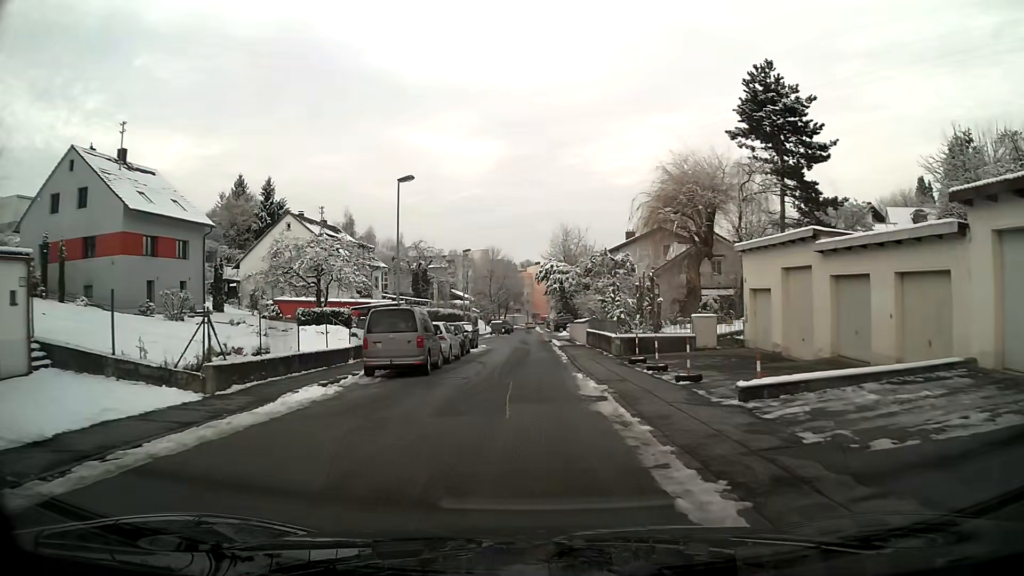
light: Day
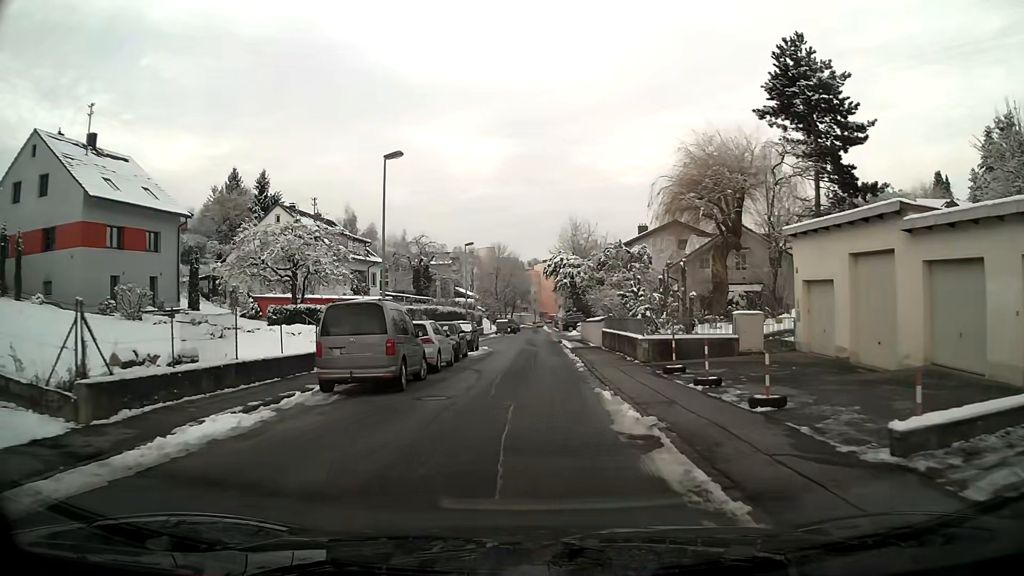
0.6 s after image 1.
(-0.1, +4.5) m; -1°
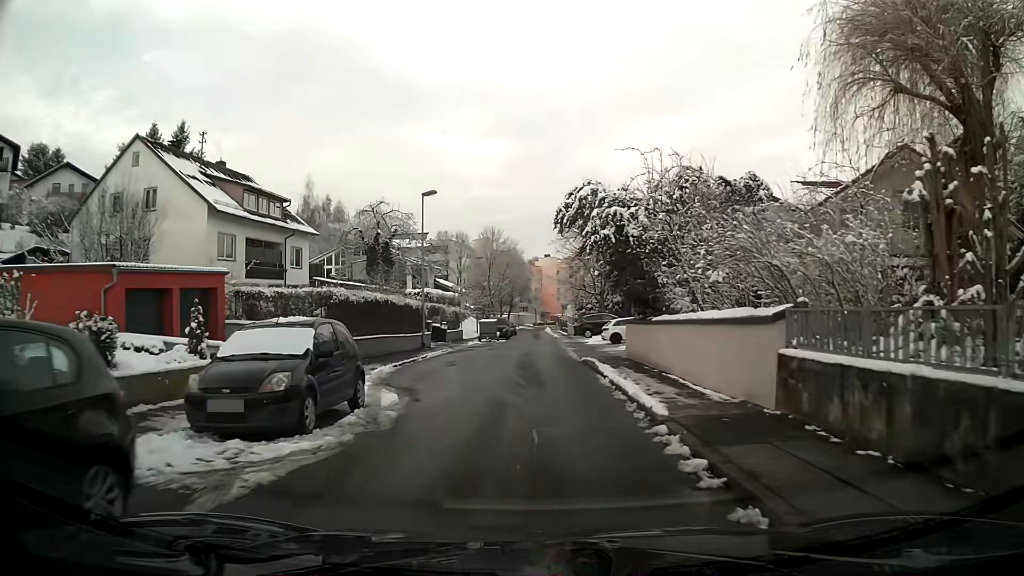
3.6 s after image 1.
(0.0, +23.0) m; 0°
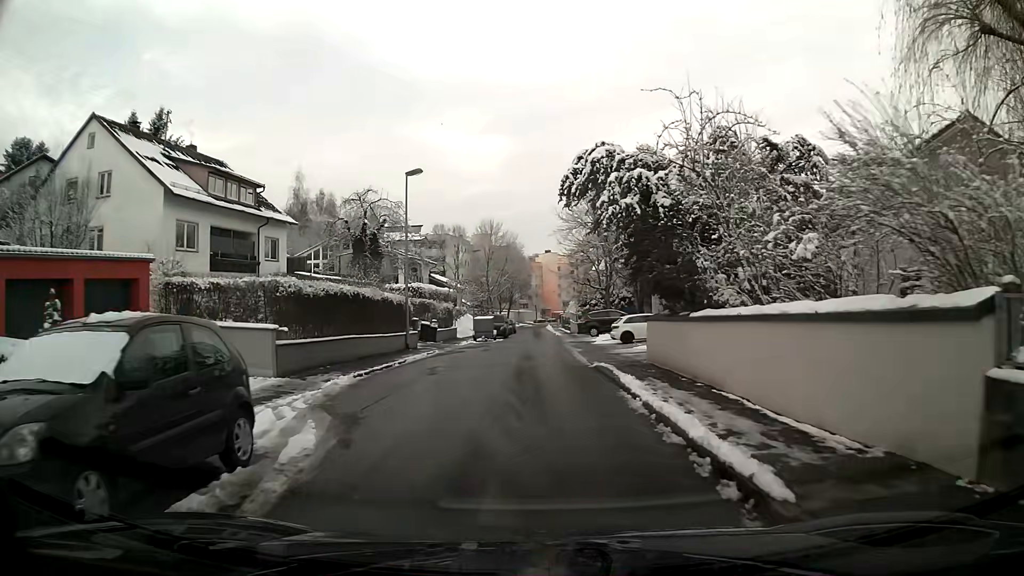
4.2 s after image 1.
(0.0, +4.6) m; 0°
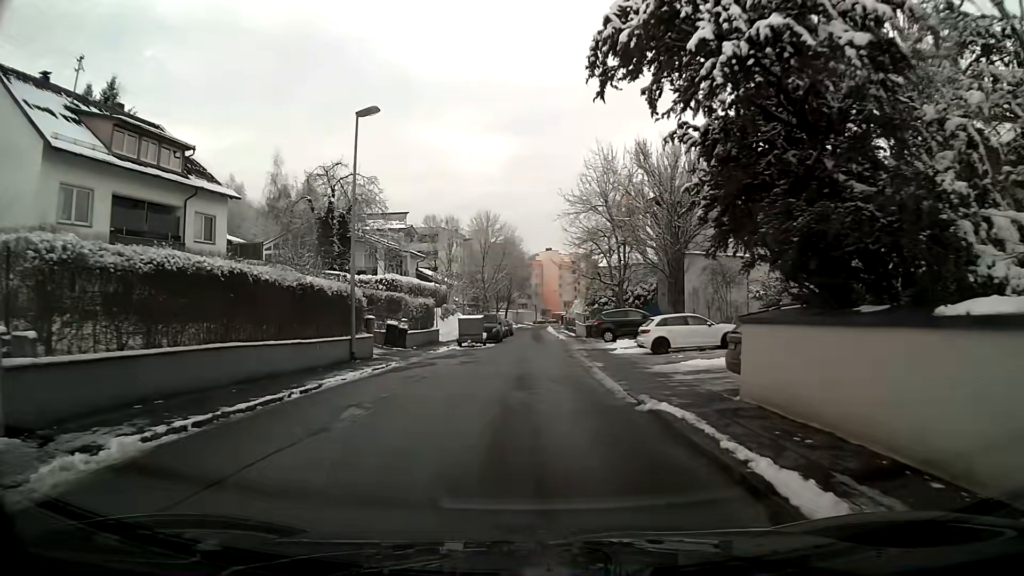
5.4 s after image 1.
(0.0, +9.3) m; 0°
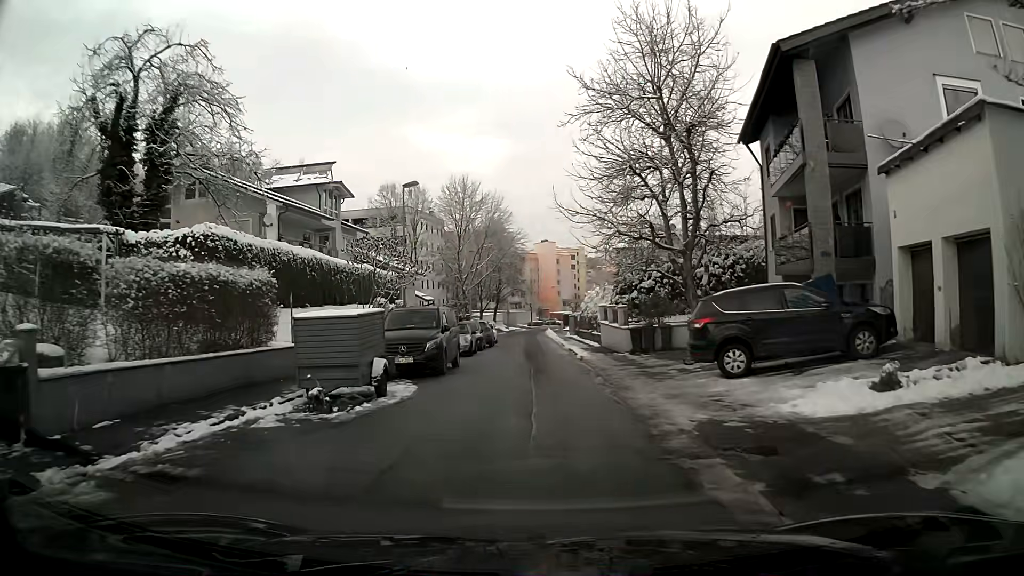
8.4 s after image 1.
(+0.1, +24.1) m; +1°
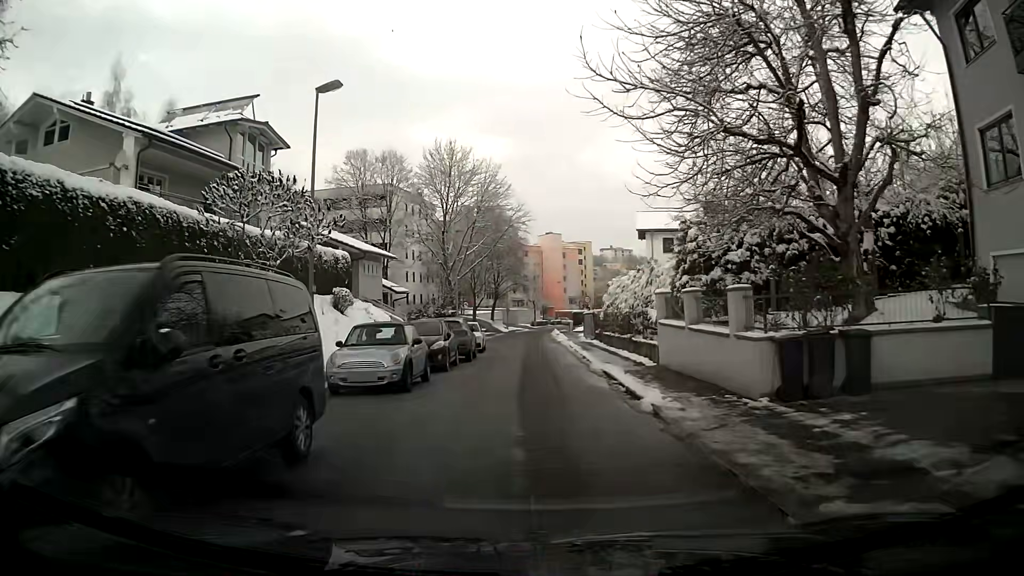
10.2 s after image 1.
(-0.1, +14.4) m; -1°
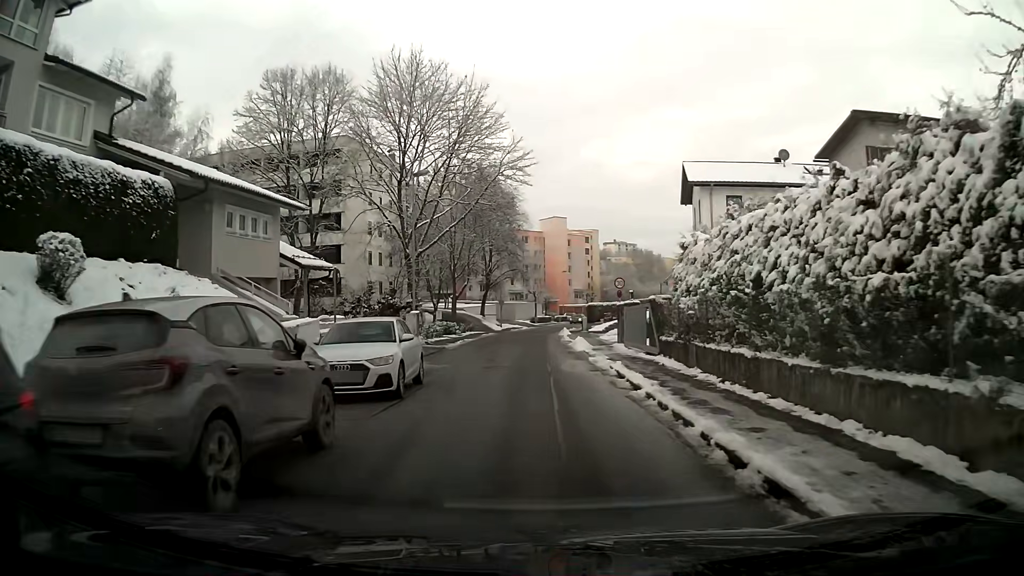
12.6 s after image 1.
(-0.1, +19.2) m; -1°
(0, +10) (0, +20) (0, +30) (+1, +40) (+1, +50) (+2, +60) (+4, +70) (+5, +80) (+8, +89) (+10, +99) m
